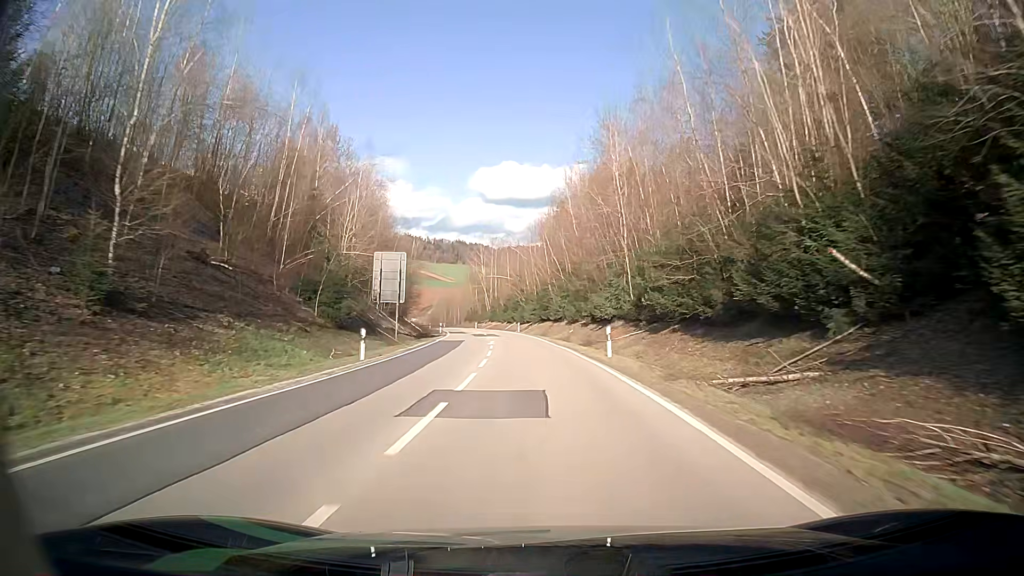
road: secondary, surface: asphalt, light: Day
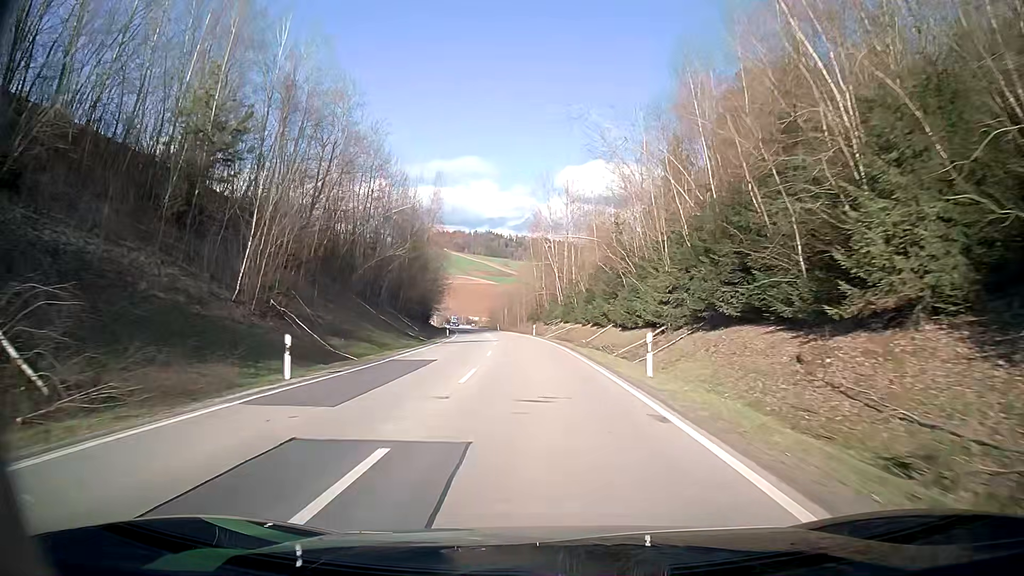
(-3.0, +57.6) m; -7°
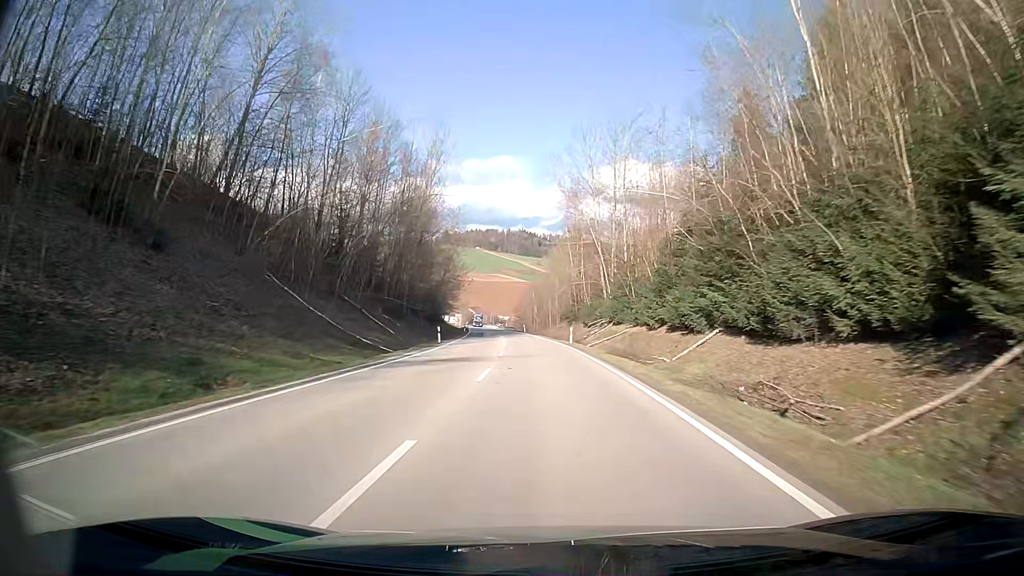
(-0.6, +22.7) m; -3°
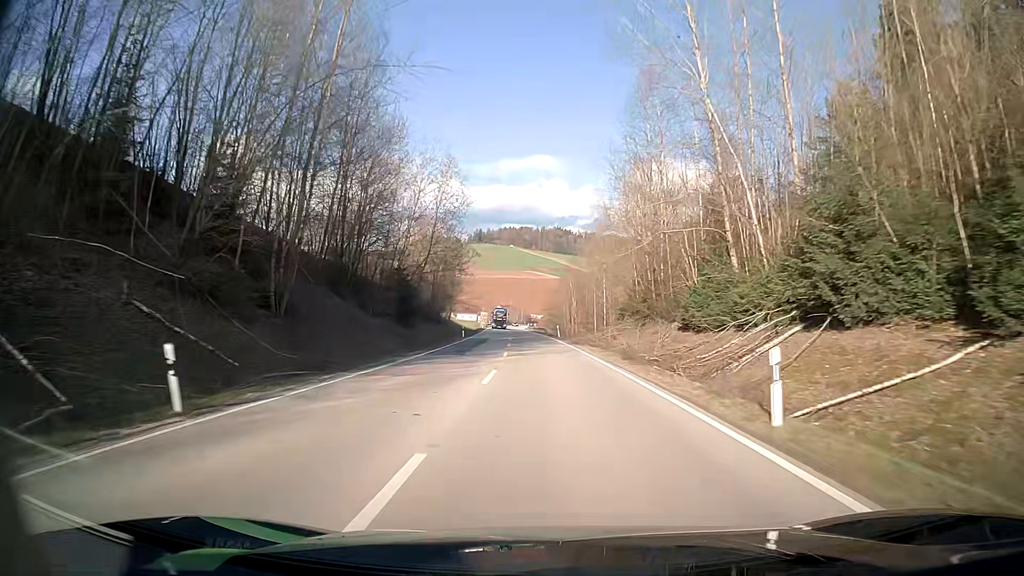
(-0.9, +34.5) m; -3°
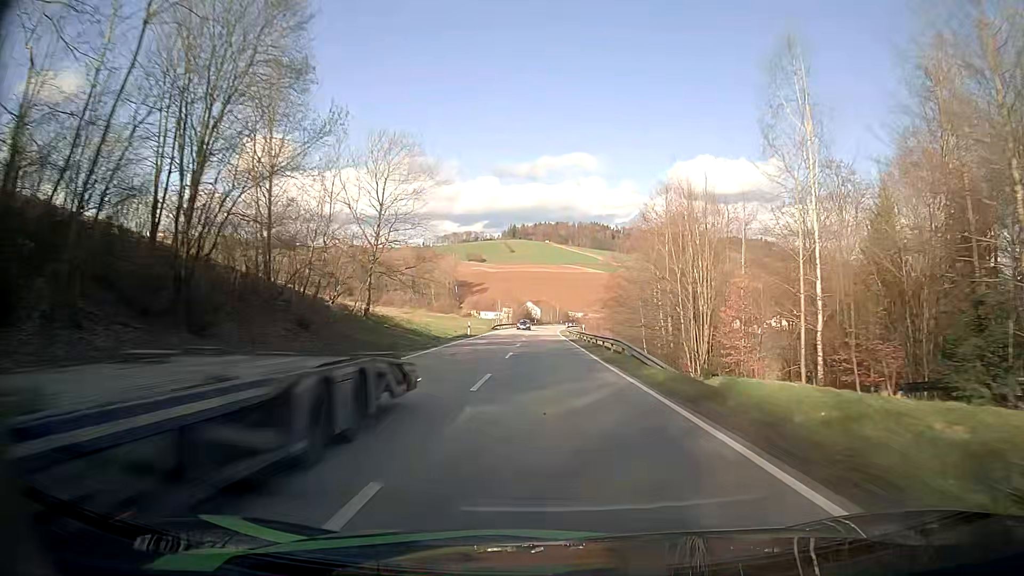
(-1.5, +59.3) m; -3°
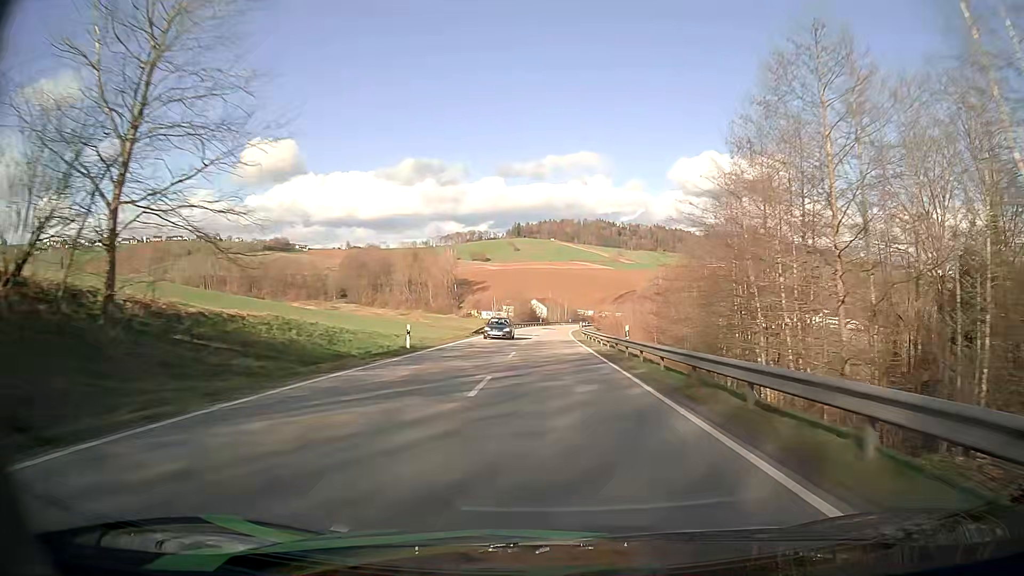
(+0.1, +24.4) m; 0°
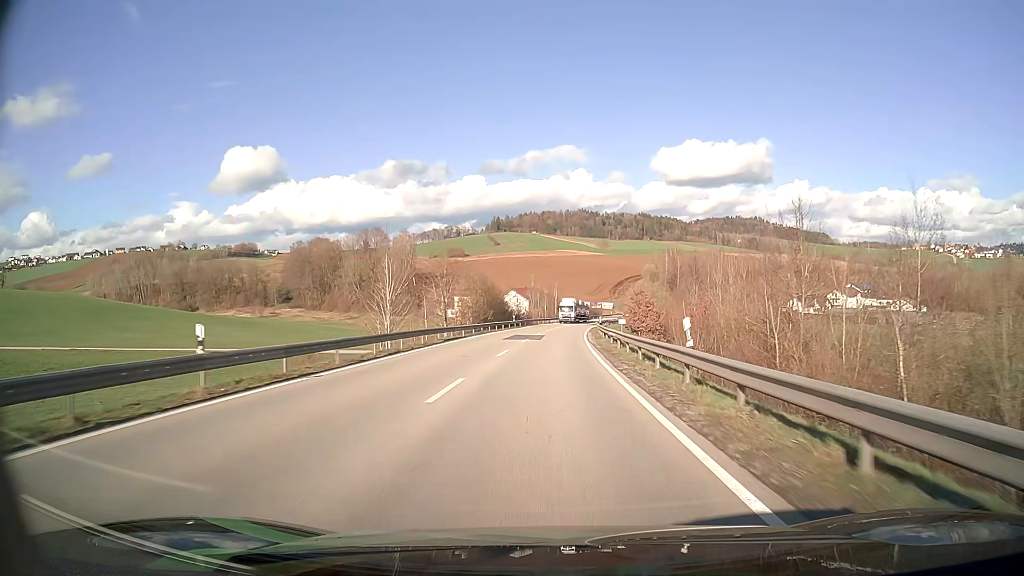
(+0.4, +61.1) m; +1°
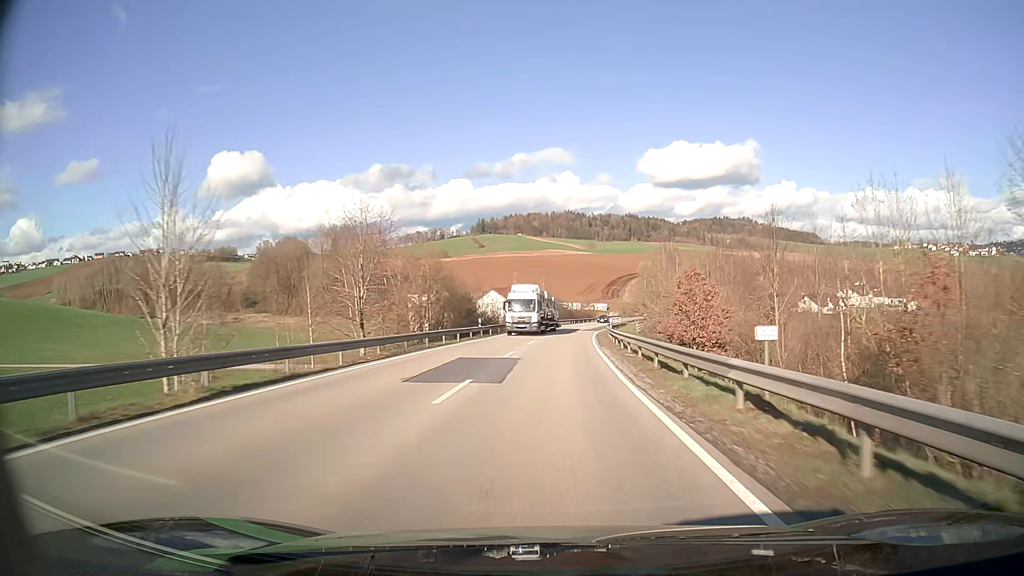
(+0.2, +24.0) m; +1°
(0, +10) (0, +20) (+1, +30) (+1, +40) (+2, +50) (+3, +60) (+4, +70) (+5, +80) (+7, +90) (+8, +100) m
